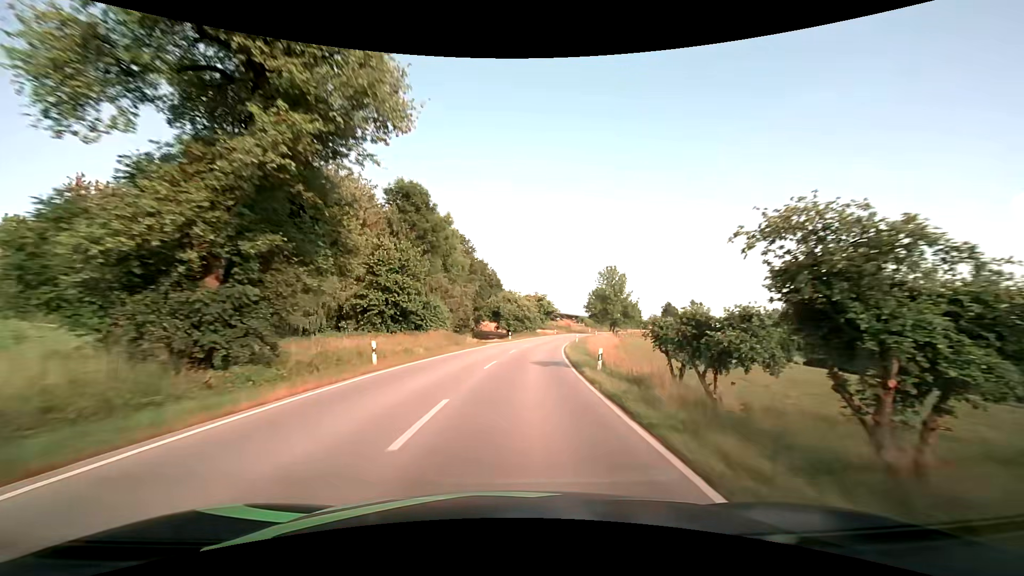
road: secondary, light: Day
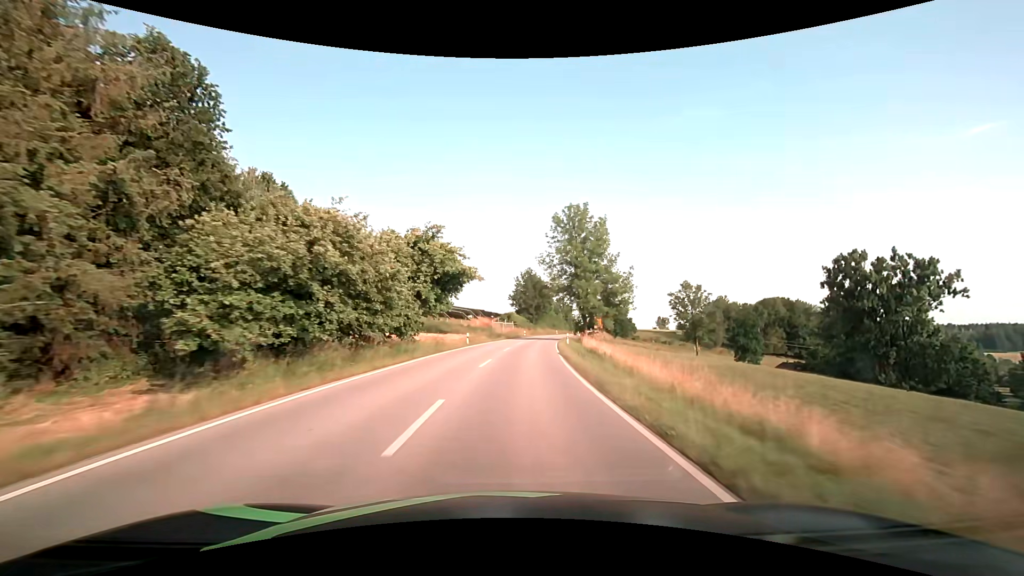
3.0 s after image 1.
(+5.5, +59.9) m; +10°
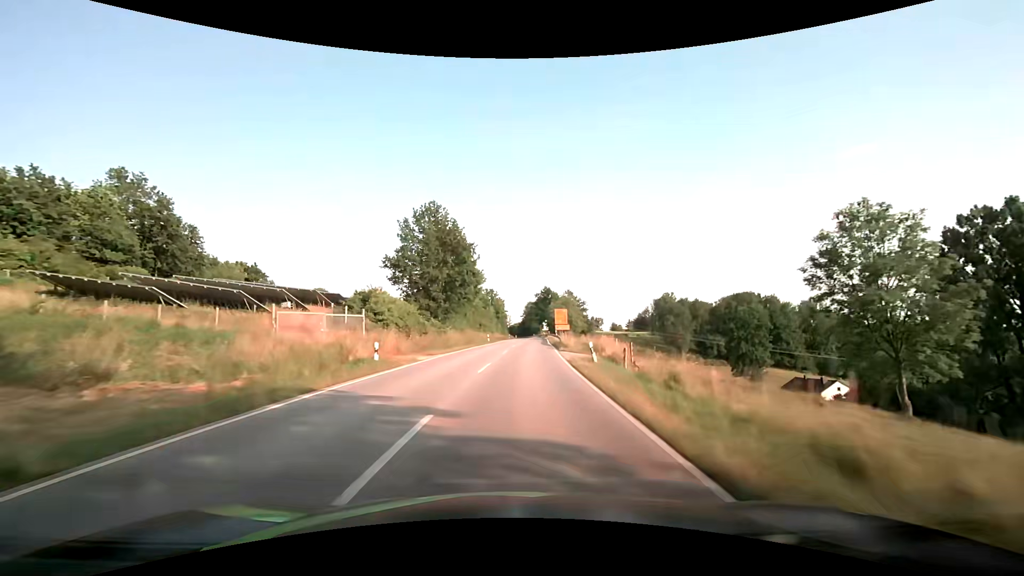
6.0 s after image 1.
(+4.8, +61.2) m; +9°
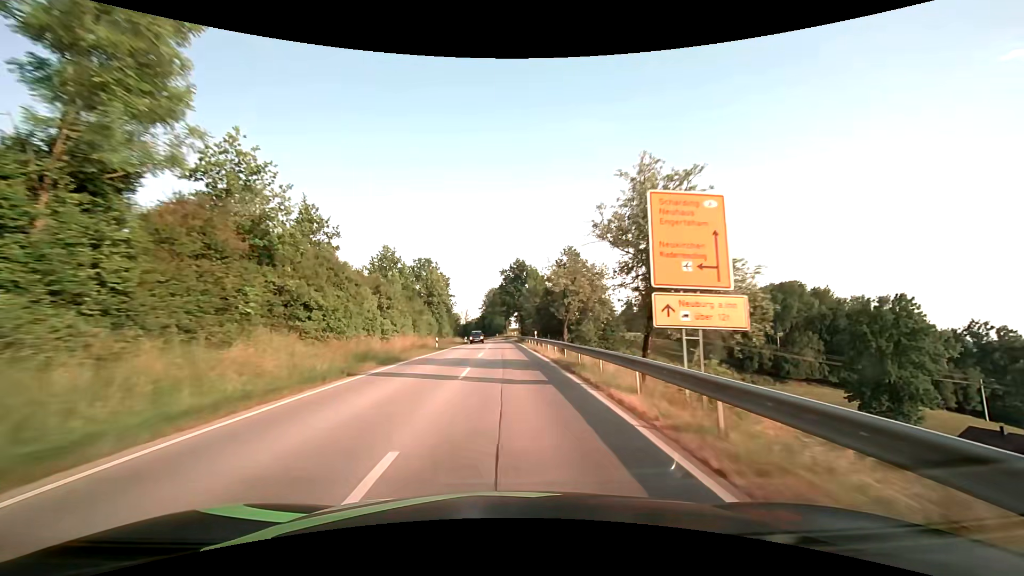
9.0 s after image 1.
(+3.5, +62.2) m; +5°
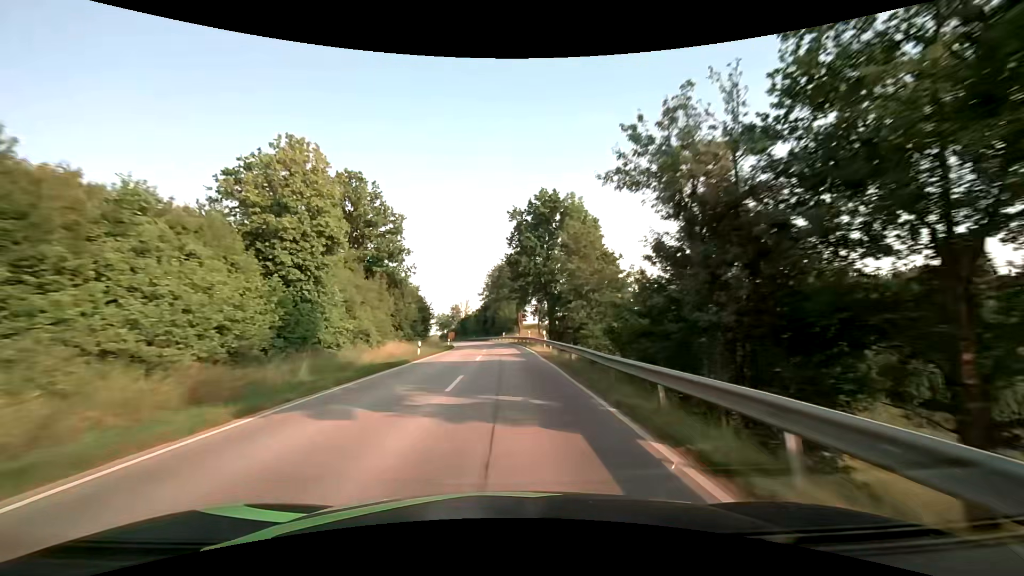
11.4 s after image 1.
(-0.5, +50.0) m; -1°
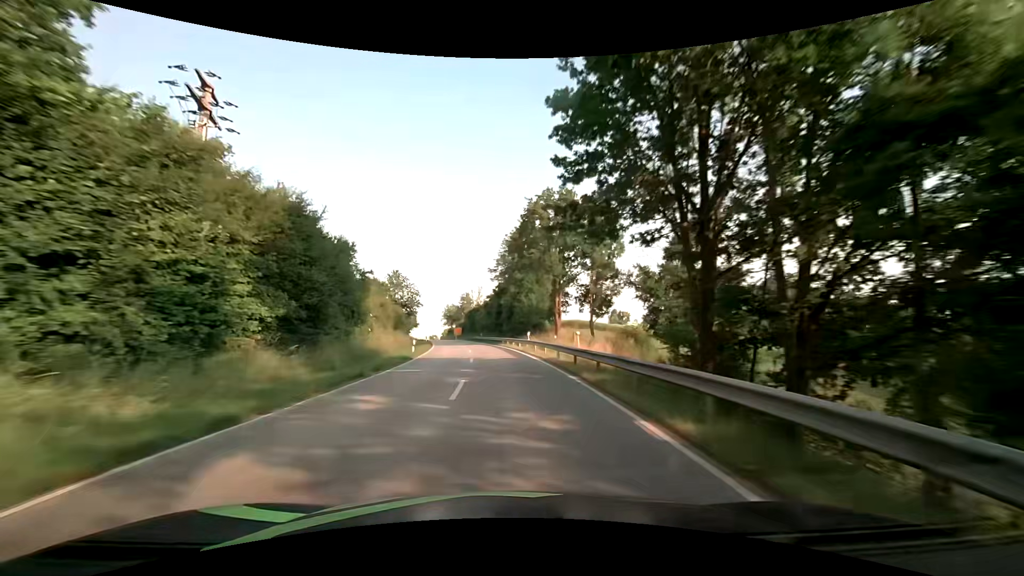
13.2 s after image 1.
(-0.6, +37.6) m; -2°
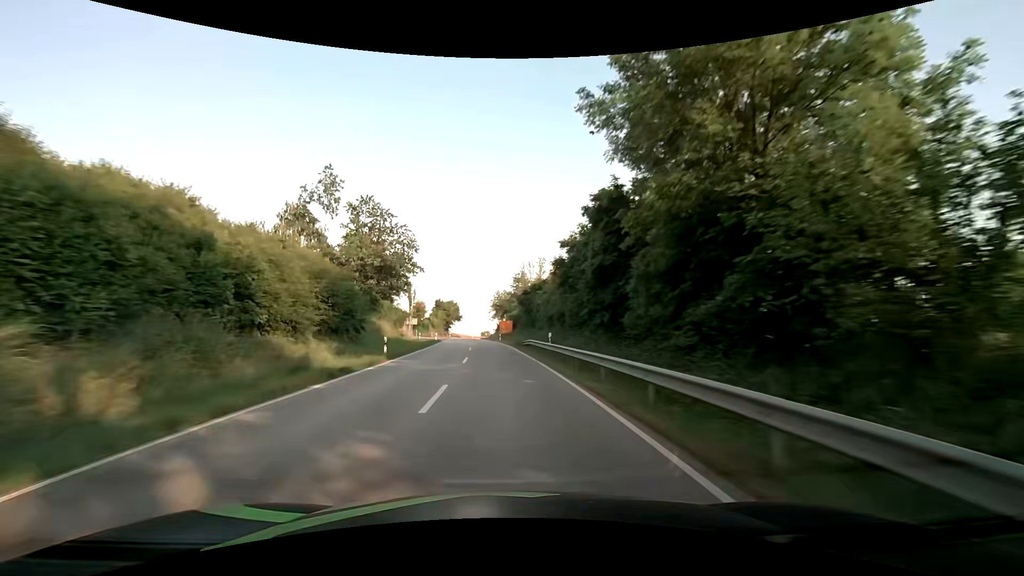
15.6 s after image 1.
(-2.9, +50.1) m; -7°
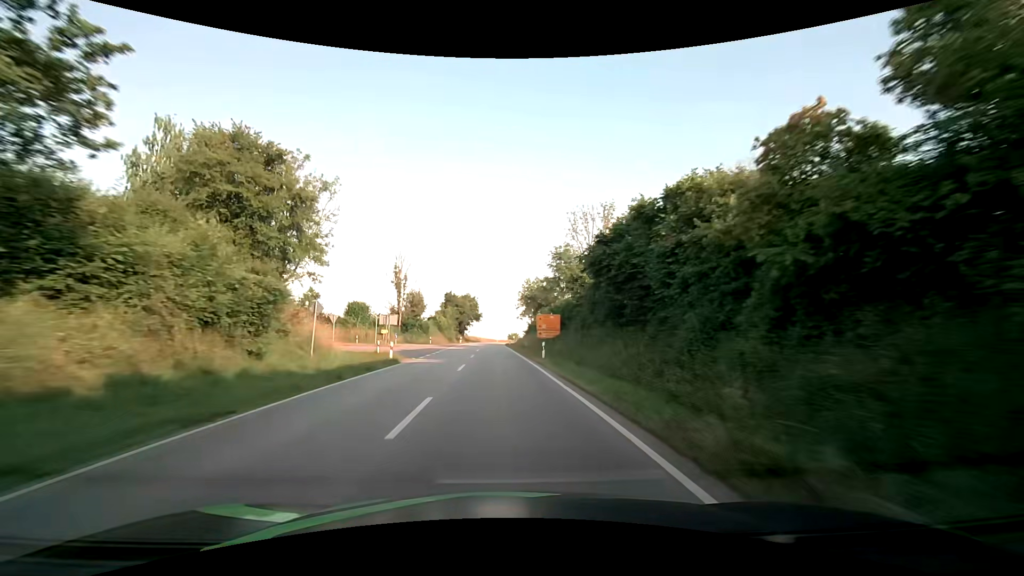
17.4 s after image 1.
(-1.3, +37.8) m; -3°
(0, +10) (0, +20) (-1, +30) (-1, +40) (-1, +50) (-2, +60) (-2, +70) (-2, +80) (-2, +90) (-2, +100) m
